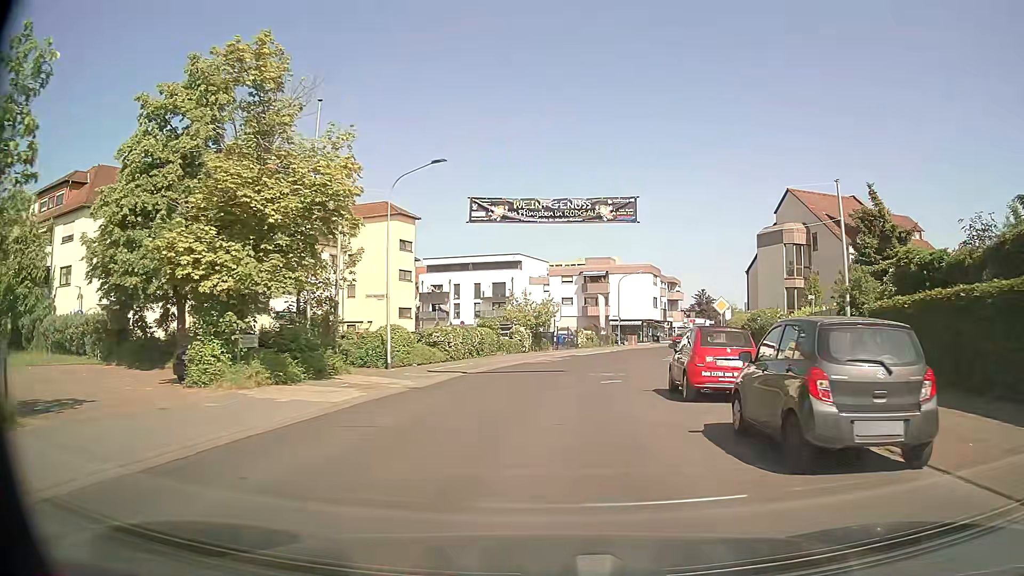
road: tertiary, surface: asphalt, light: Day
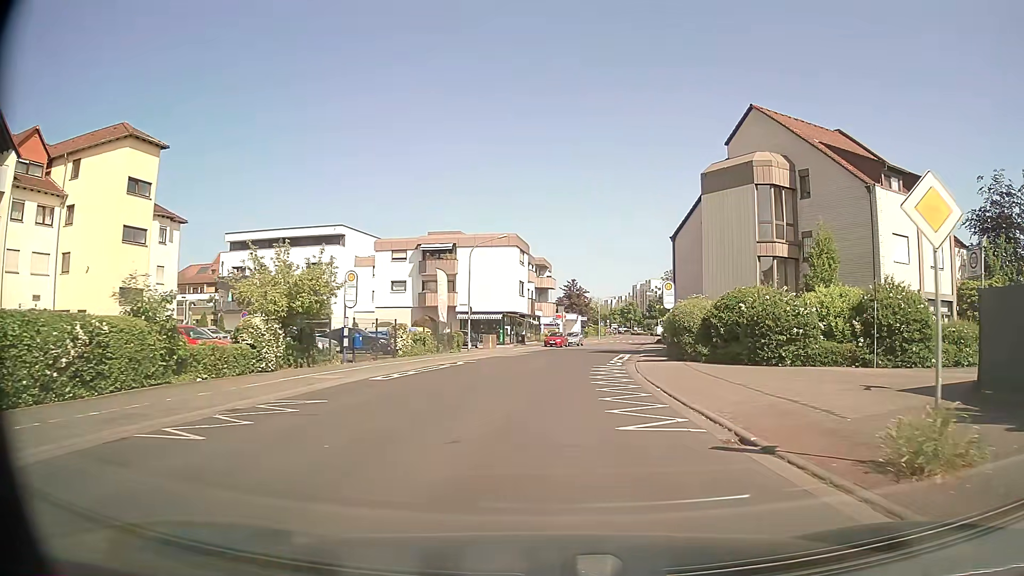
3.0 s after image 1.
(+2.6, +24.6) m; +12°
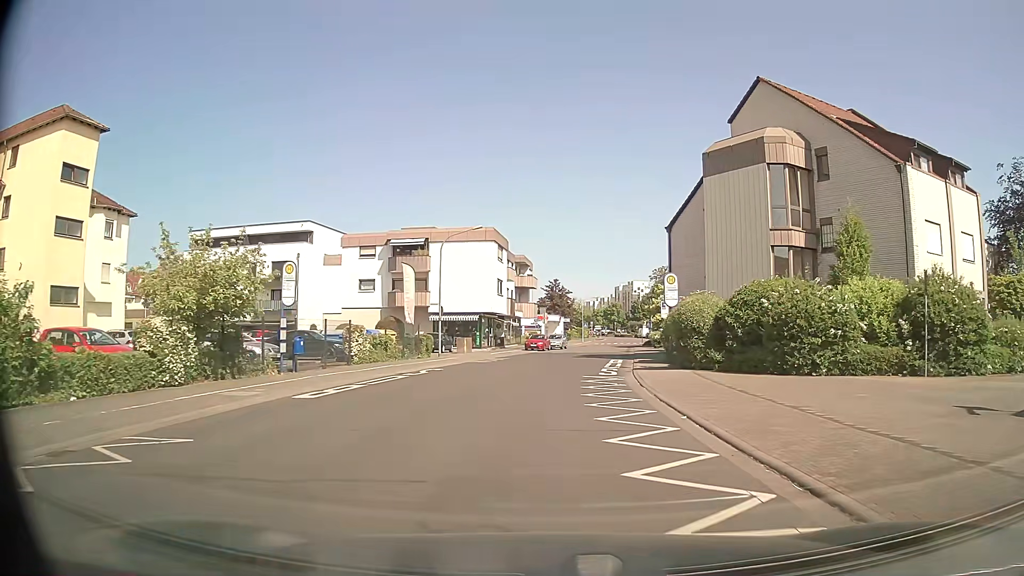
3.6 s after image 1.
(+0.1, +4.9) m; +2°
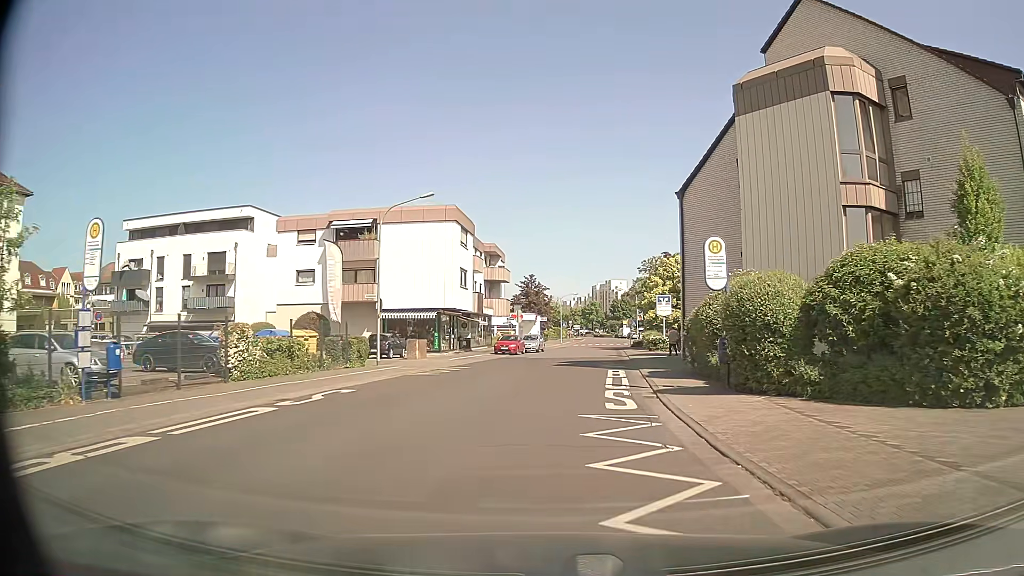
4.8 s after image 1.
(+0.2, +9.8) m; +3°
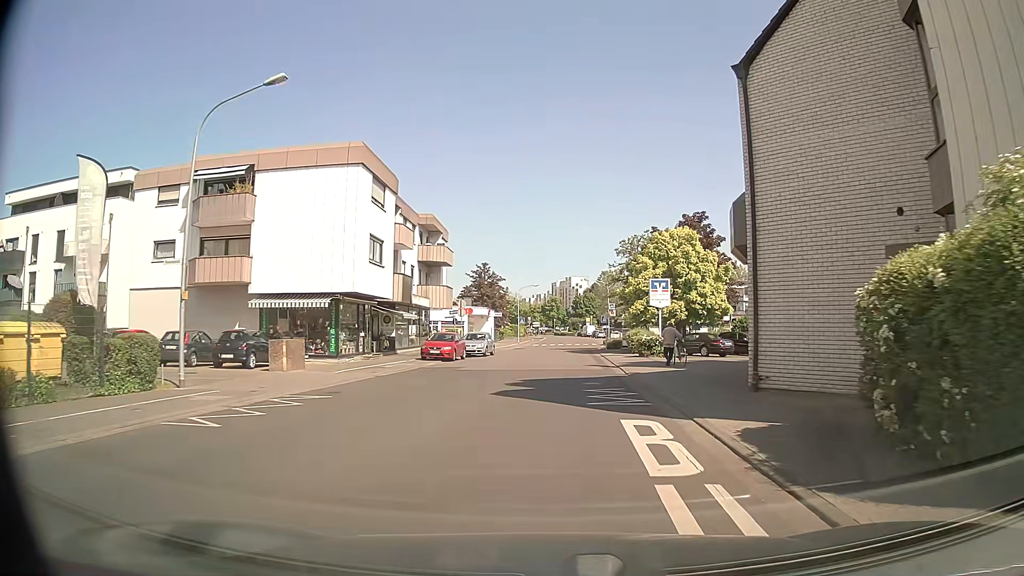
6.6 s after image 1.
(+0.4, +14.6) m; +3°
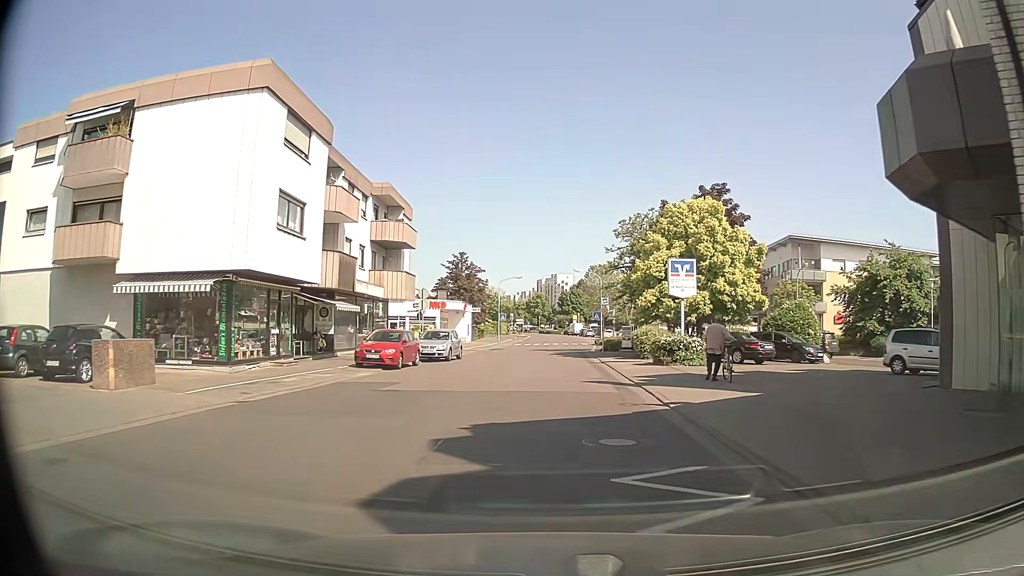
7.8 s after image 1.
(+0.1, +9.7) m; +1°
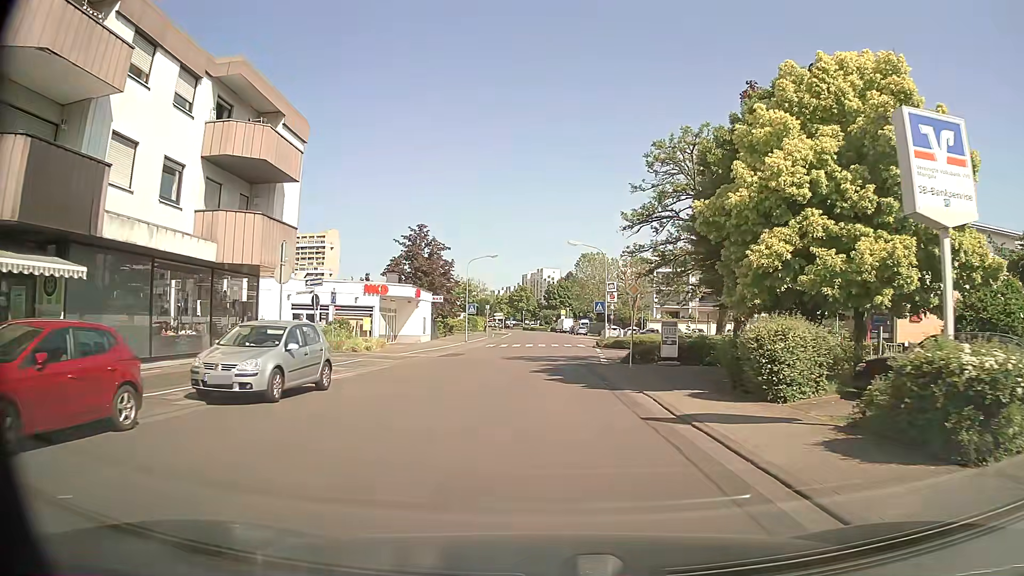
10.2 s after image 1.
(+0.2, +19.5) m; +1°
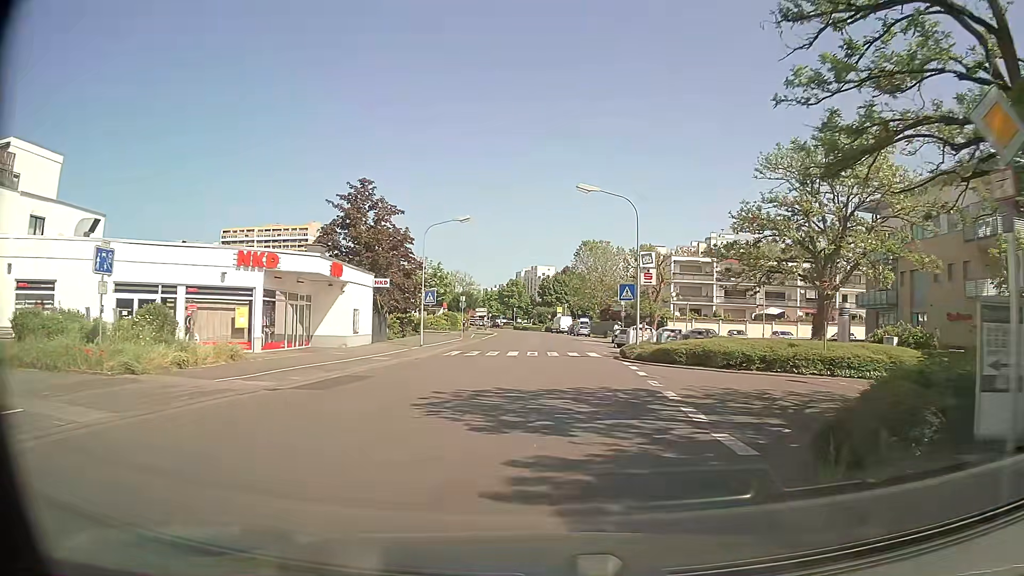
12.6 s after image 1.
(+0.1, +19.4) m; 0°
(0, +10) (0, +20) (+1, +30) (+1, +40) (+1, +50) (+1, +60) (+1, +70) (+1, +80) (0, +90) (0, +100) m
